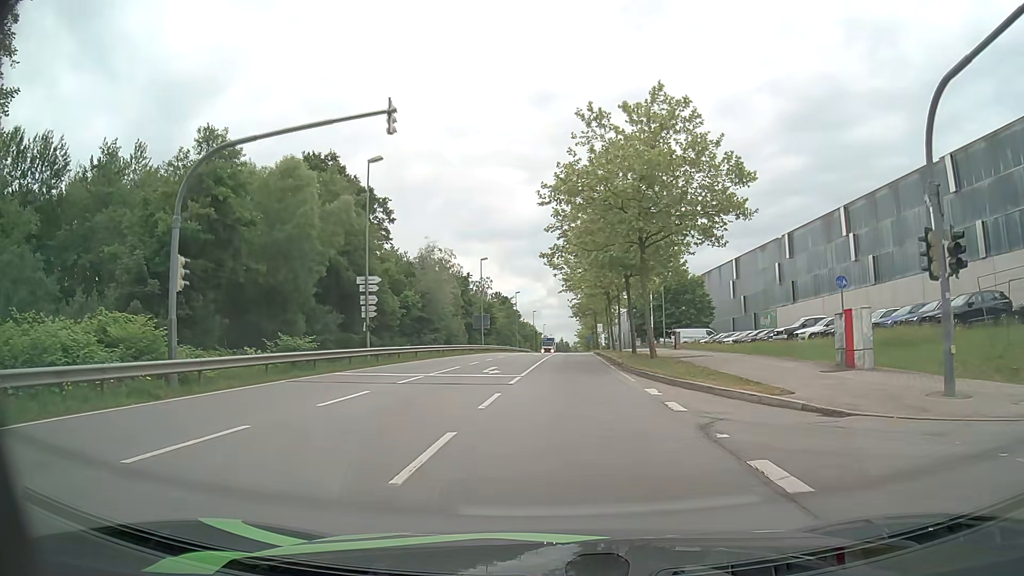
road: secondary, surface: asphalt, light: Day
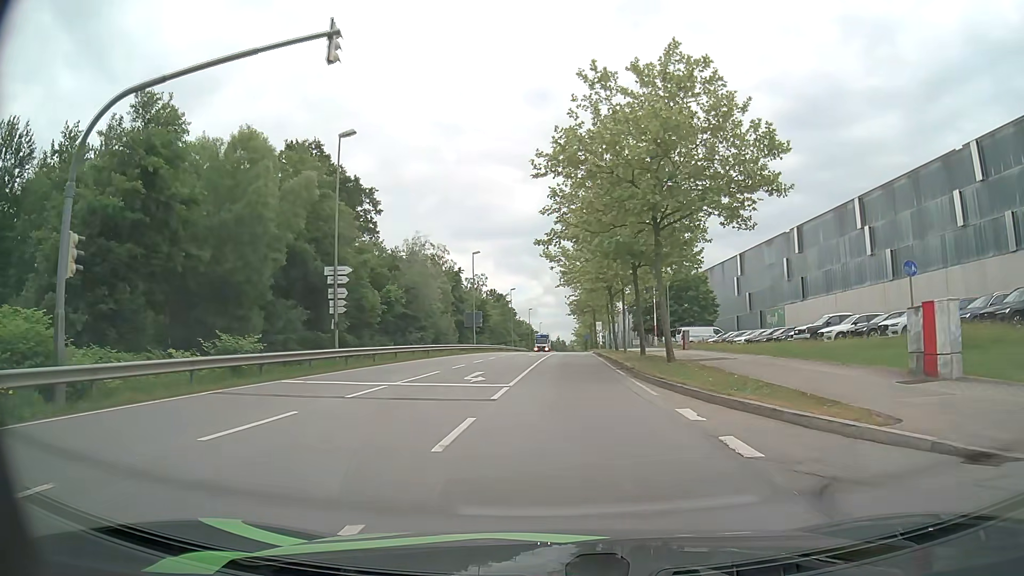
(0.0, +4.5) m; 0°
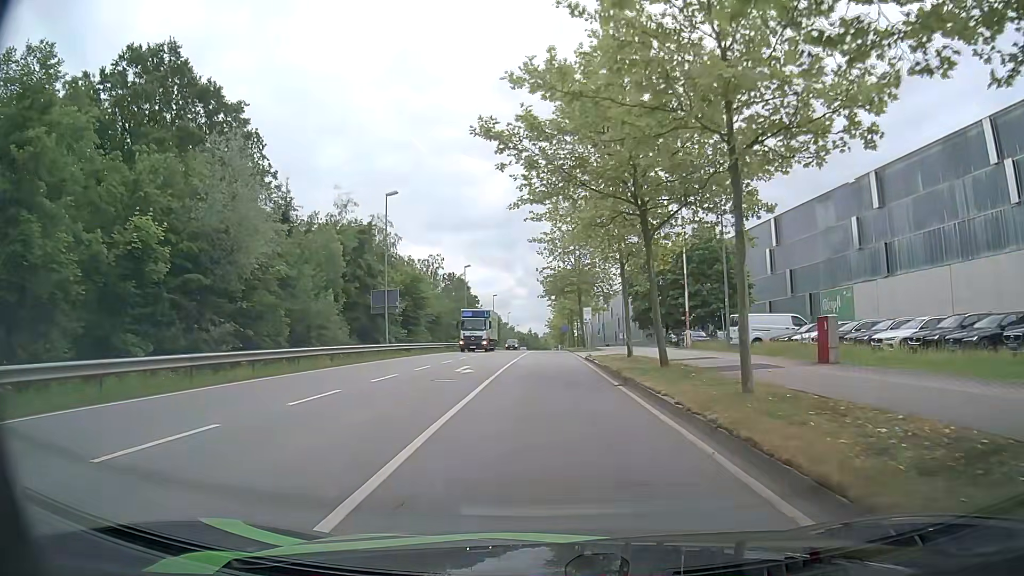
(+0.7, +27.3) m; +2°
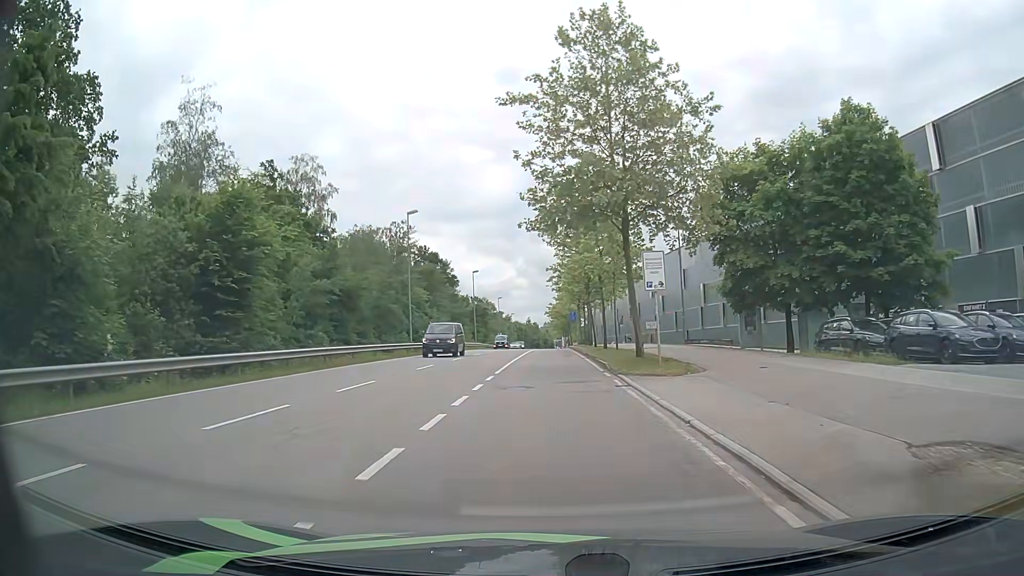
(+0.1, +33.5) m; 0°
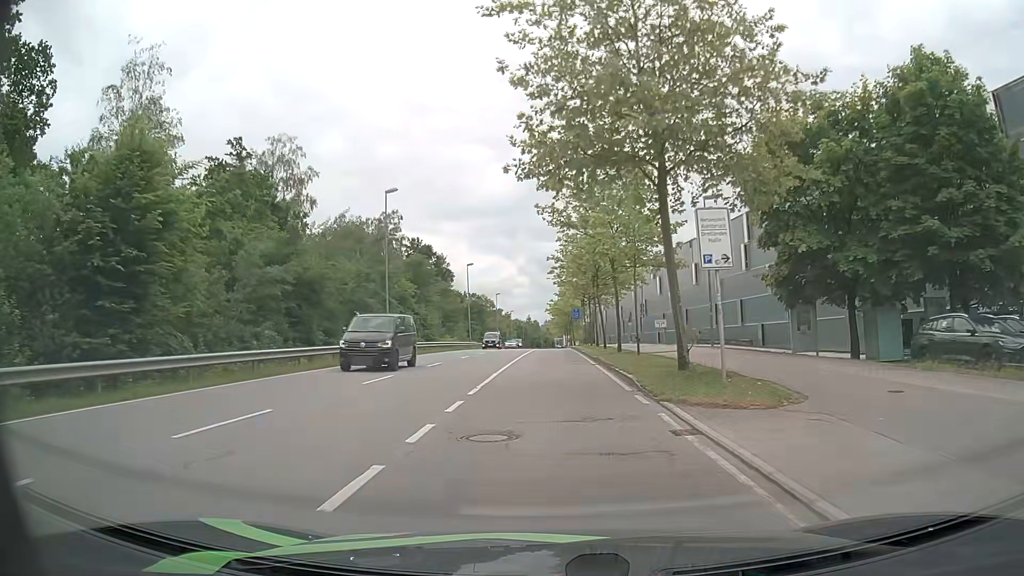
(0.0, +7.1) m; 0°
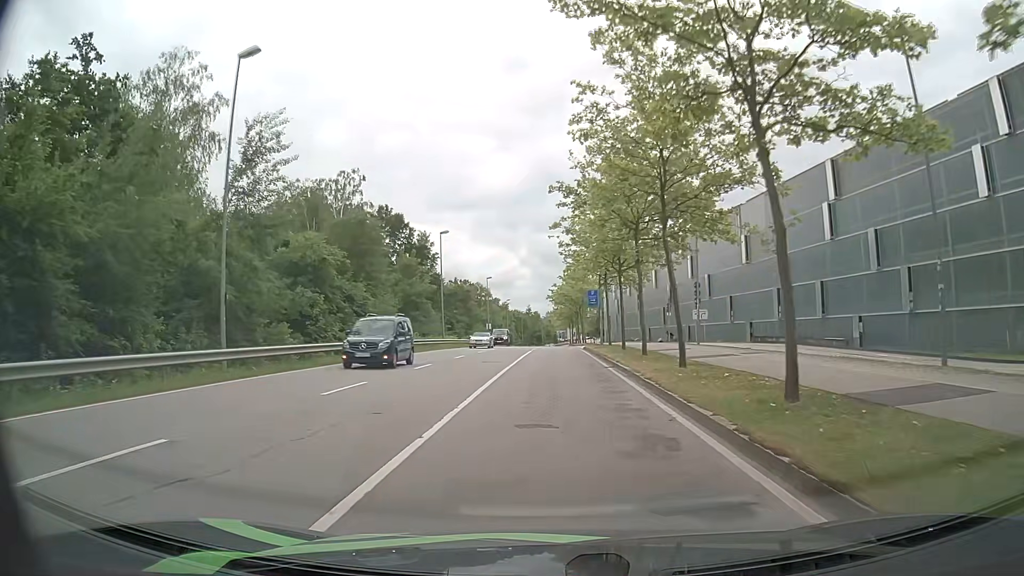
(+0.1, +21.7) m; 0°
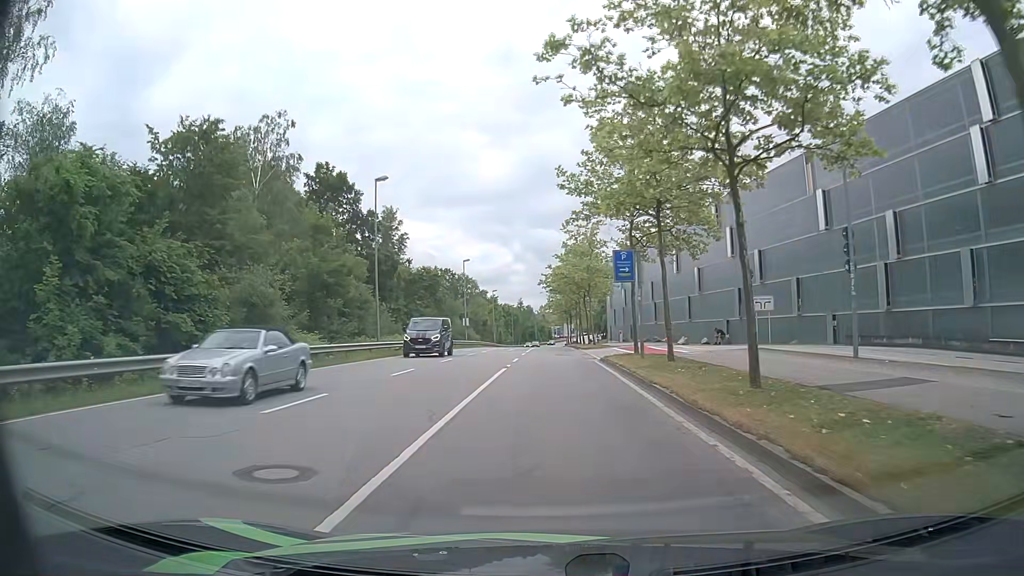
(+0.2, +20.9) m; 0°
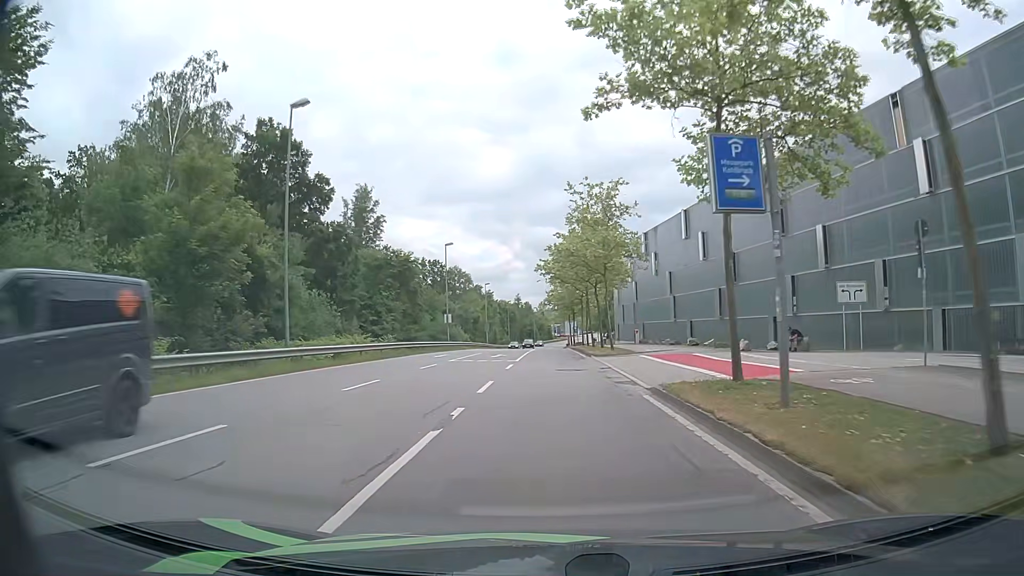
(0.0, +13.7) m; 0°
